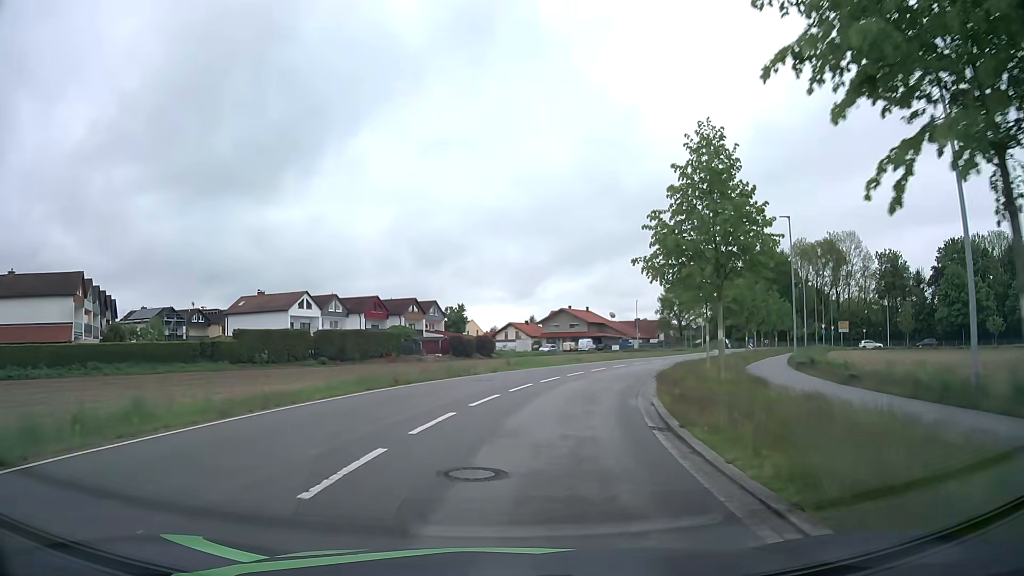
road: unclassified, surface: asphalt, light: Day
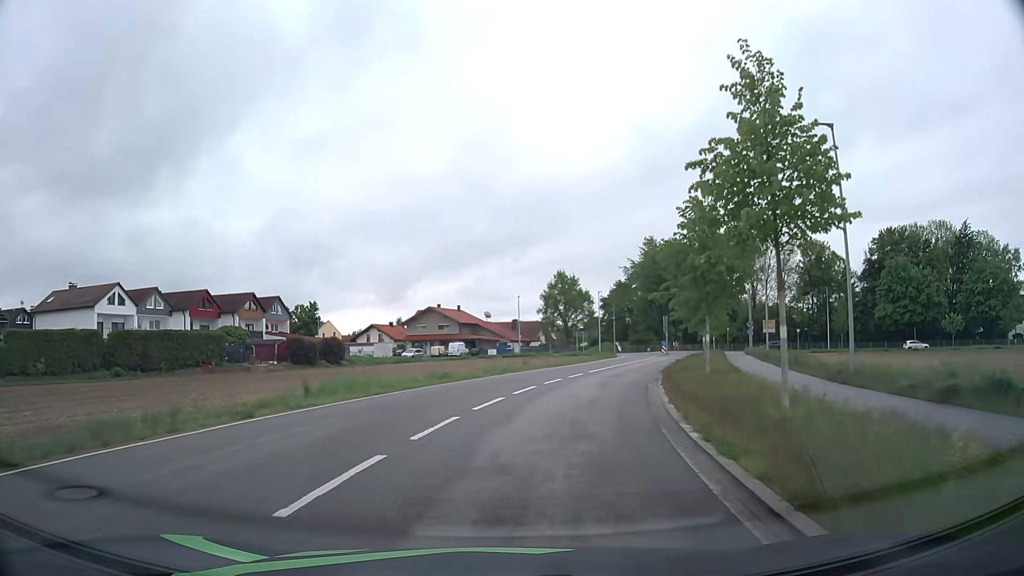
(+1.6, +18.1) m; +10°
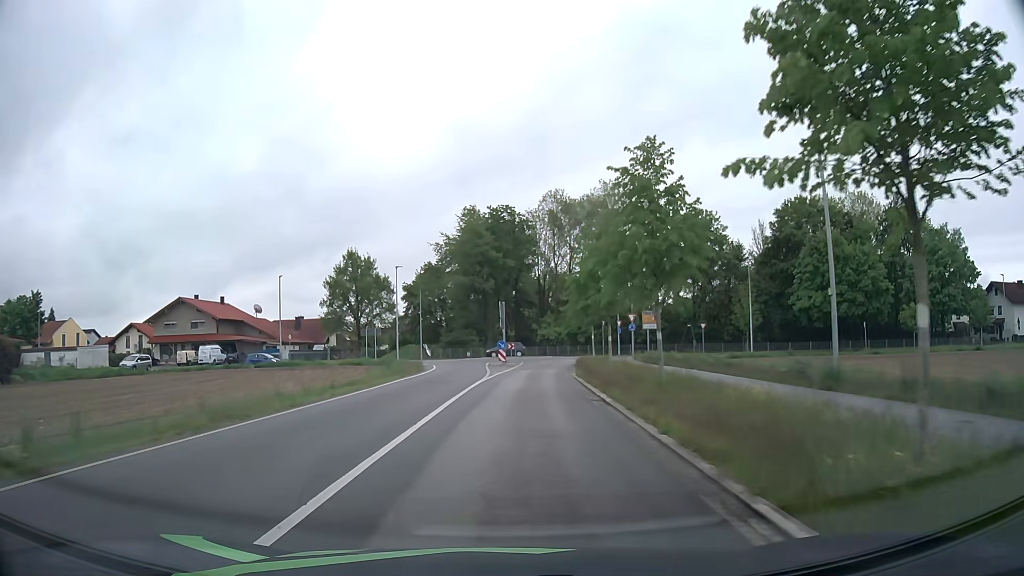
(+4.8, +30.0) m; +16°
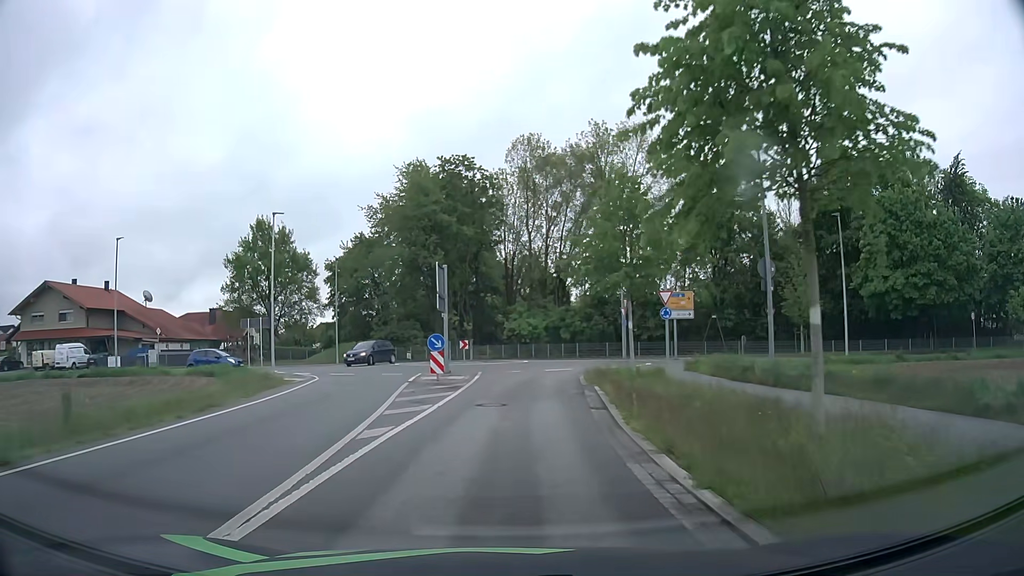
(+0.7, +22.7) m; +3°
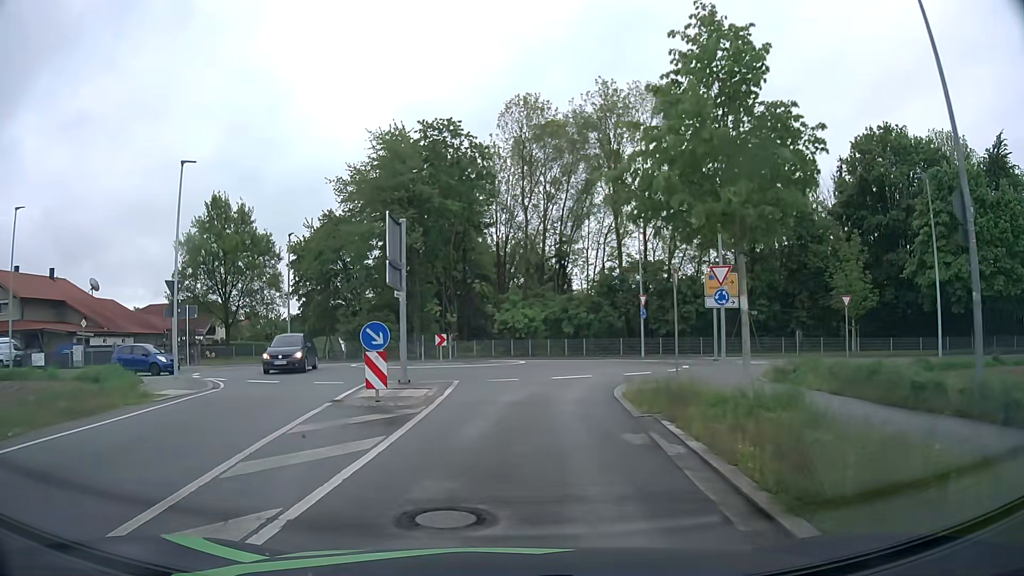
(+0.1, +9.6) m; 0°
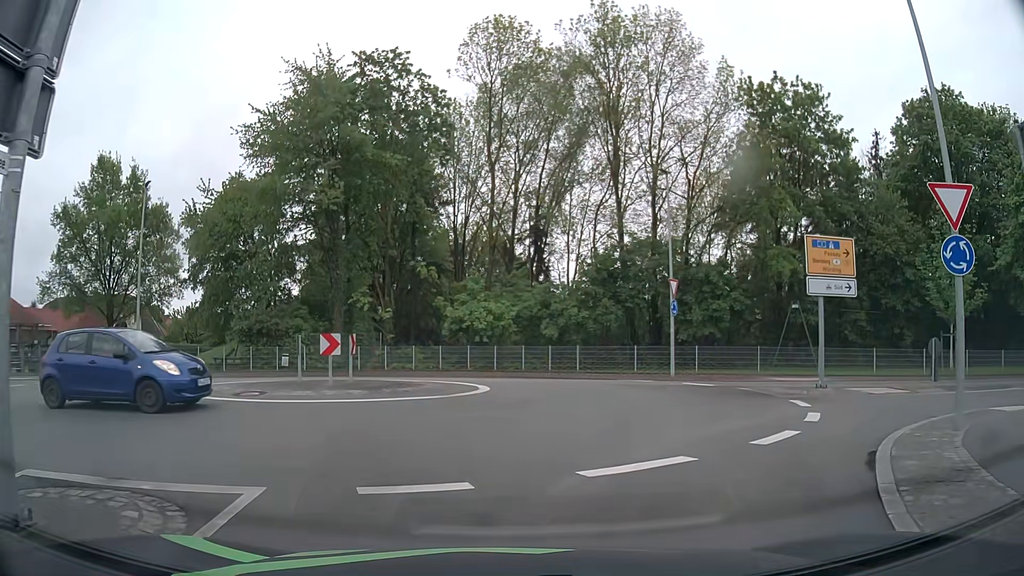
(+0.2, +14.0) m; +4°
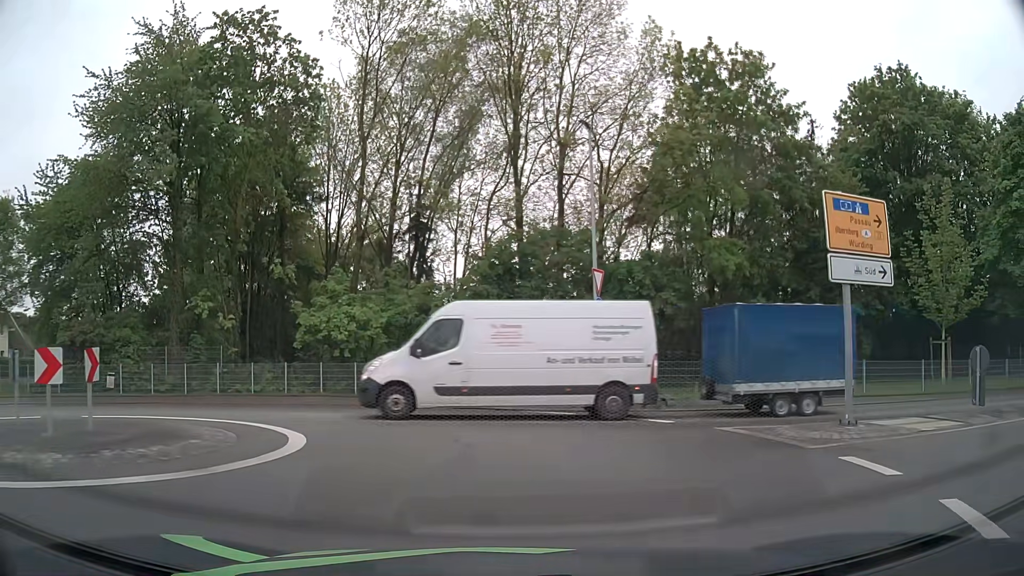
(+0.5, +7.6) m; +8°
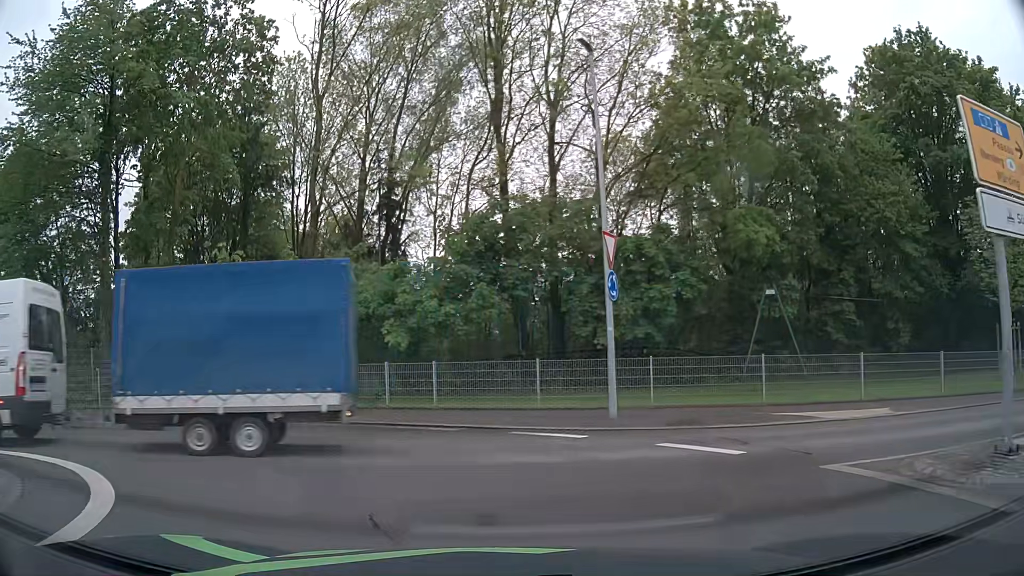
(+0.3, +5.1) m; +1°
(-3, +9) (-12, +10) (-21, +6) (-30, +2) (-40, -1) (-50, -4) (-59, -6) (-69, -9) (-79, -12) (-88, -15) m
